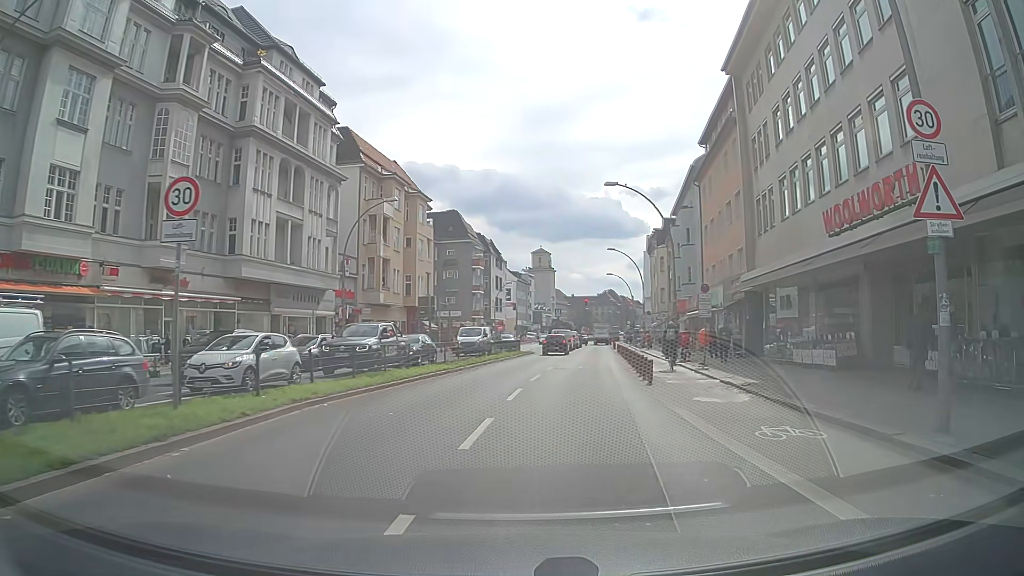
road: primary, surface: asphalt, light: Day
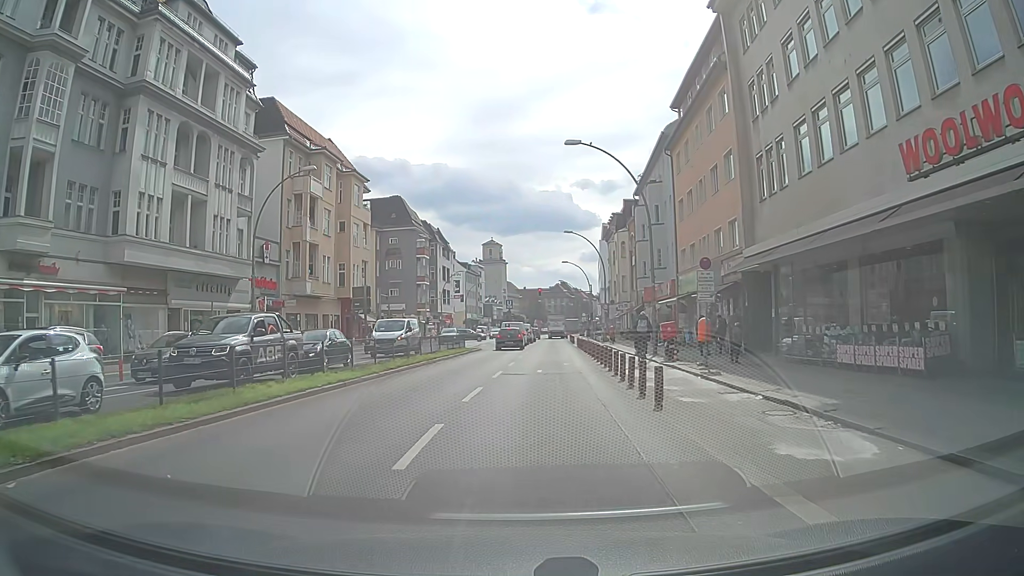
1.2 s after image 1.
(+0.5, +7.7) m; +4°
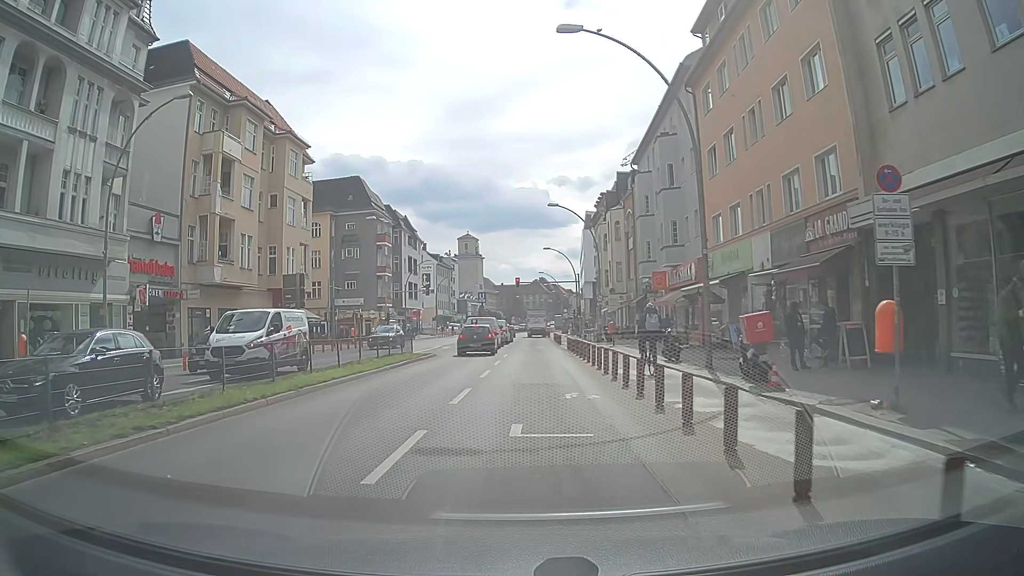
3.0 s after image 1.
(+0.6, +12.7) m; +3°
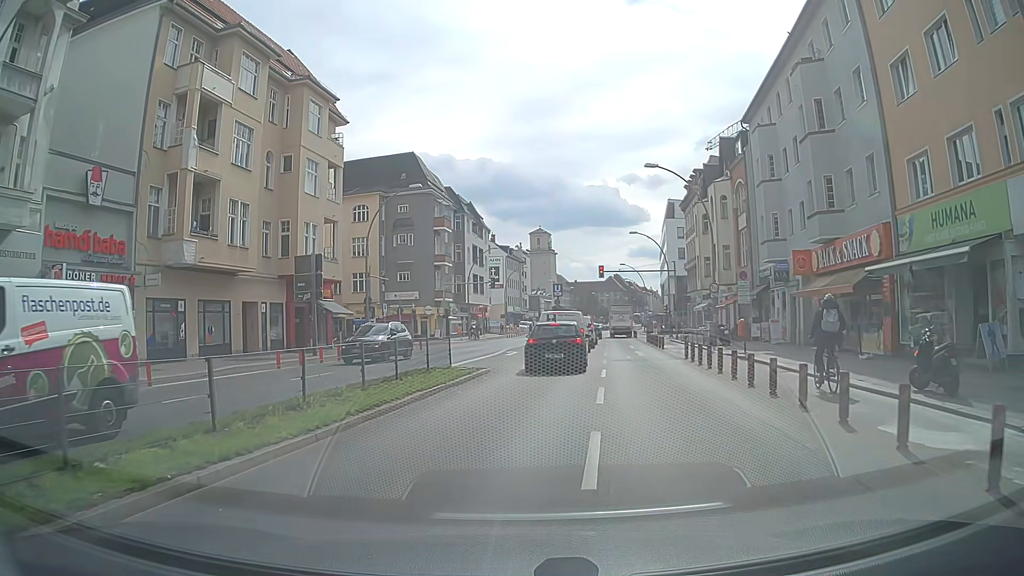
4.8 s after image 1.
(-0.7, +12.1) m; -7°
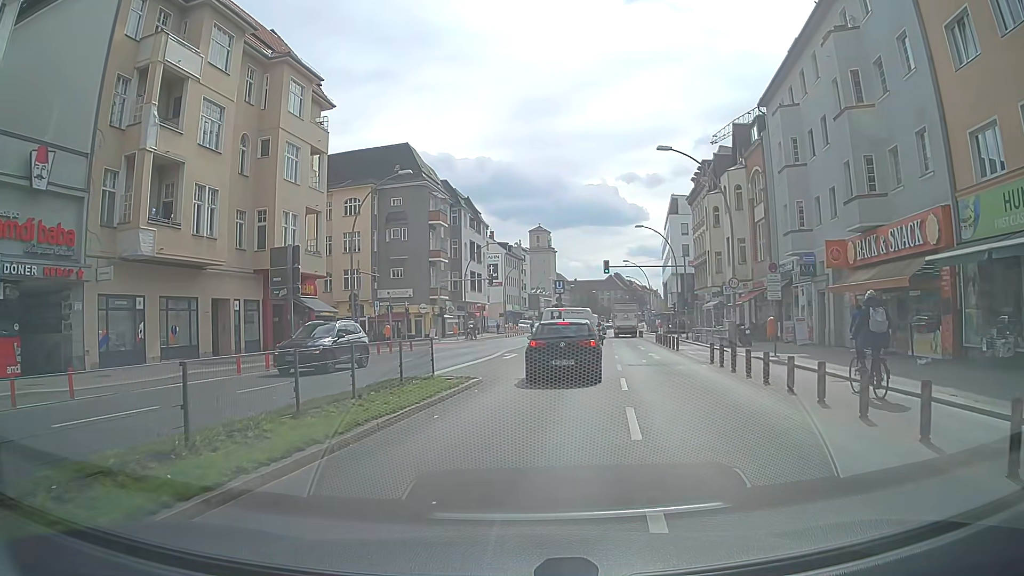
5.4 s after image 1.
(+0.1, +3.7) m; +2°
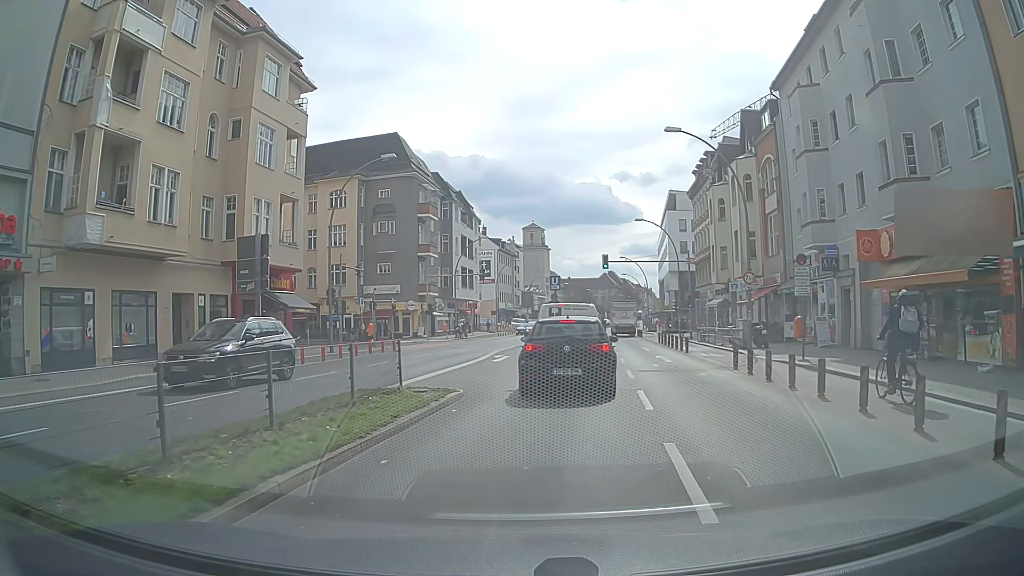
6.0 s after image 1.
(0.0, +3.3) m; +1°
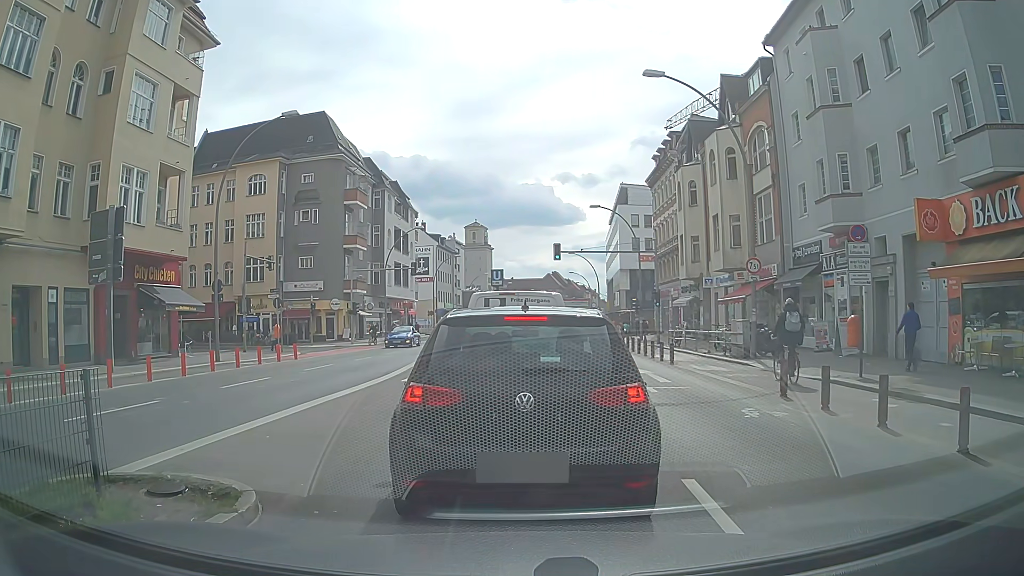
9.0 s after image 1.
(+0.2, +7.2) m; +3°
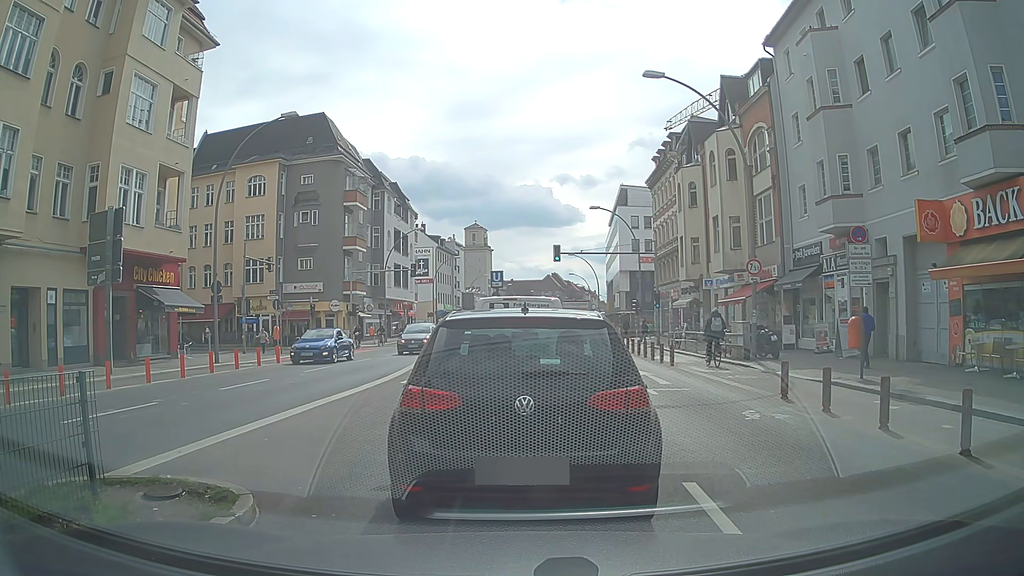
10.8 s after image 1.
(0.0, +0.1) m; 0°
(0, +10) (+1, +20) (+1, +30) (+2, +40) (+2, +50) (+3, +60) (+3, +70) (+3, +80) (+4, +90) (+5, +100) m
